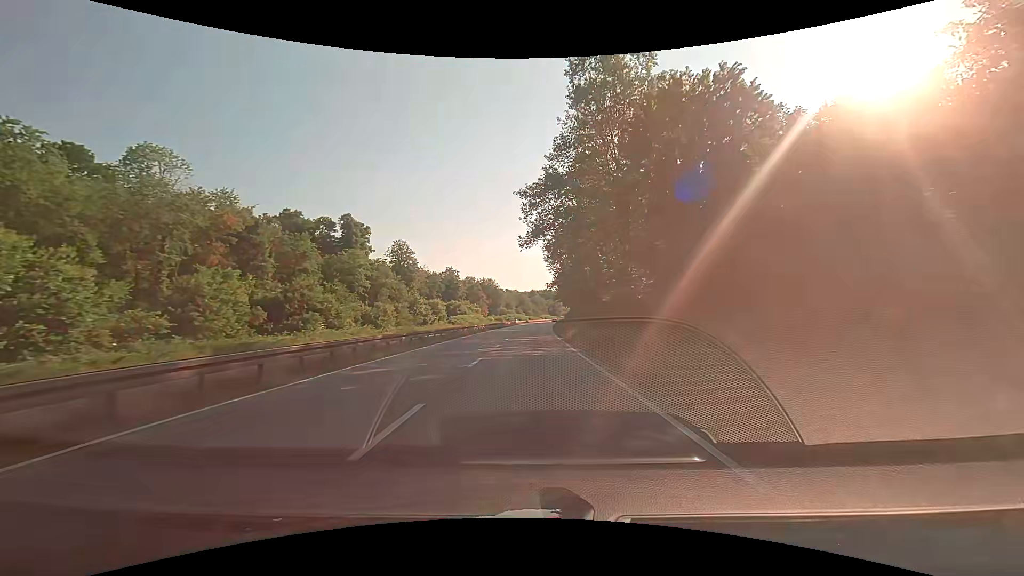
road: trunk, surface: asphalt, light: Day
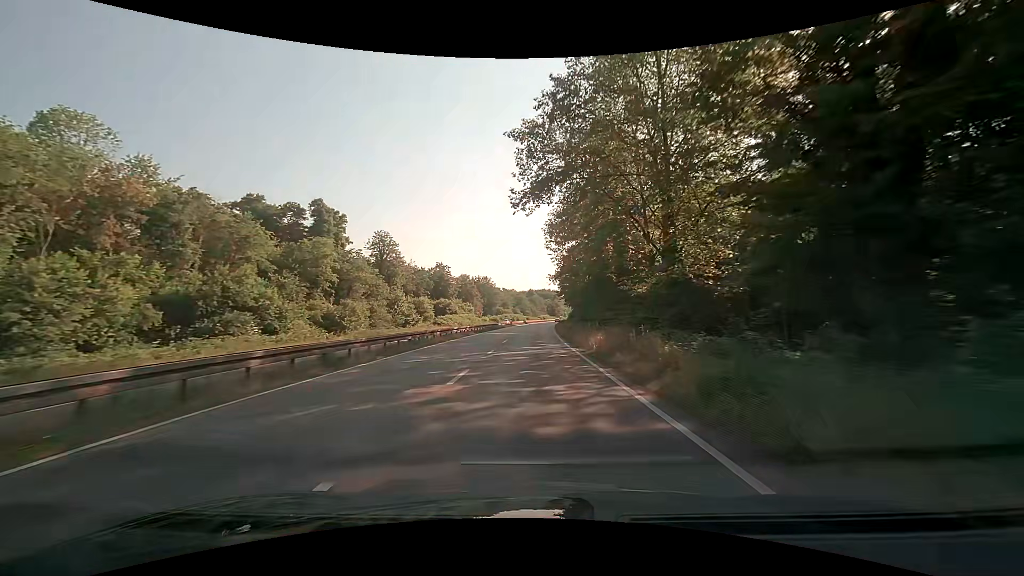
(0.0, +12.7) m; 0°
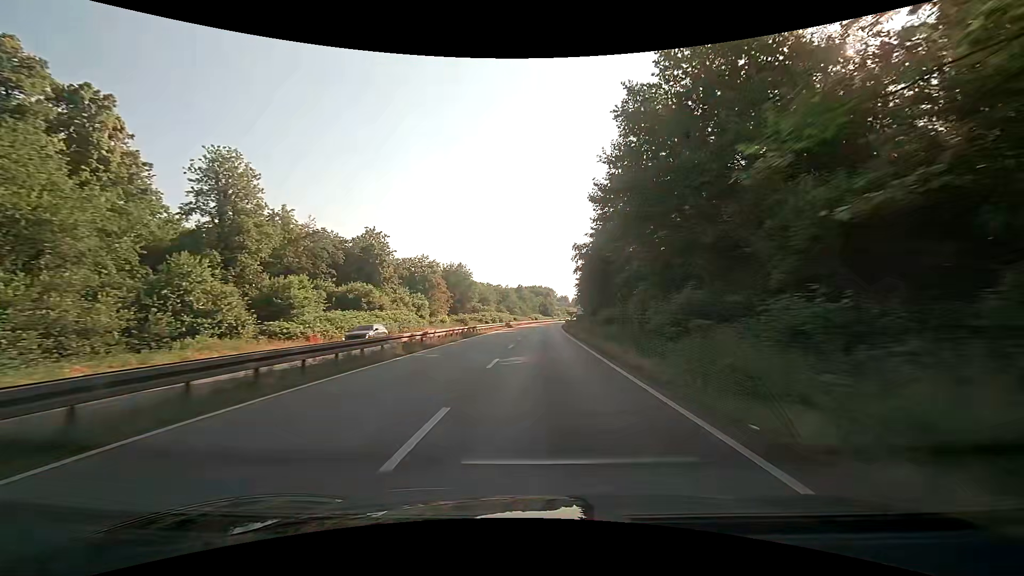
(+0.5, +50.9) m; +1°
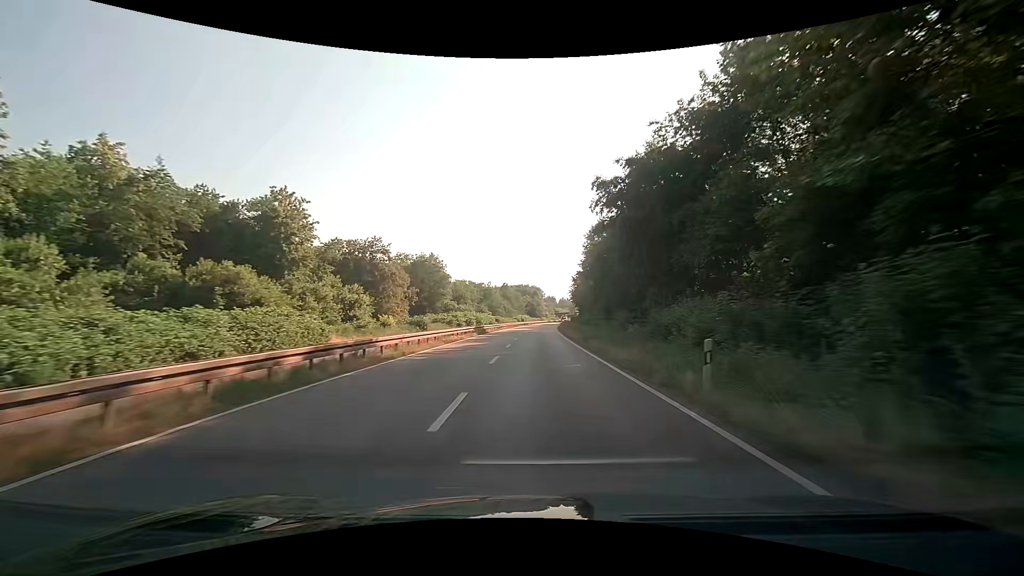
(+0.3, +25.6) m; +1°
(0, +10) (0, +20) (0, +30) (+1, +40) (+1, +50) (+1, +60) (+2, +70) (+2, +80) (+3, +90) (+4, +100) m
